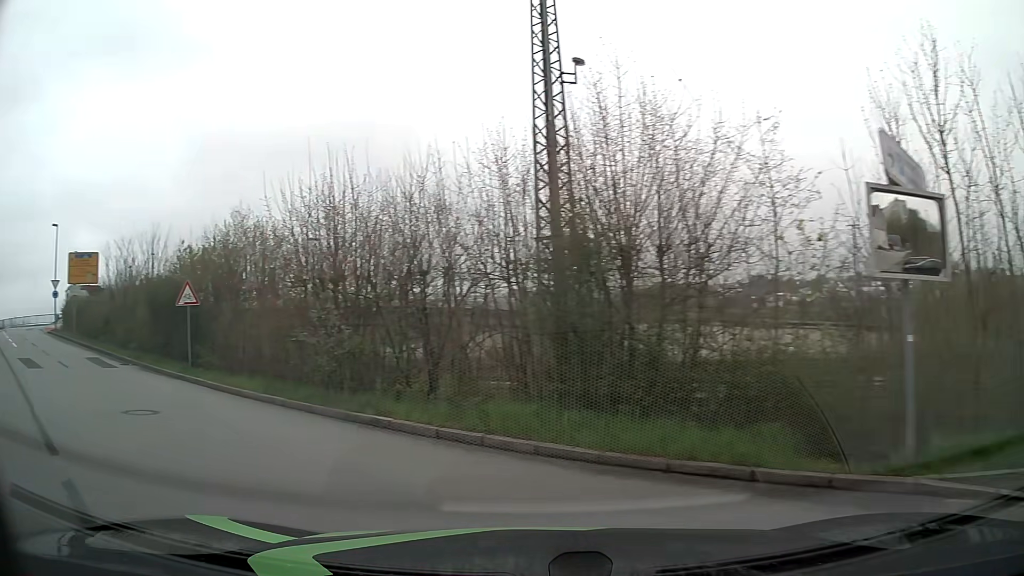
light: Day
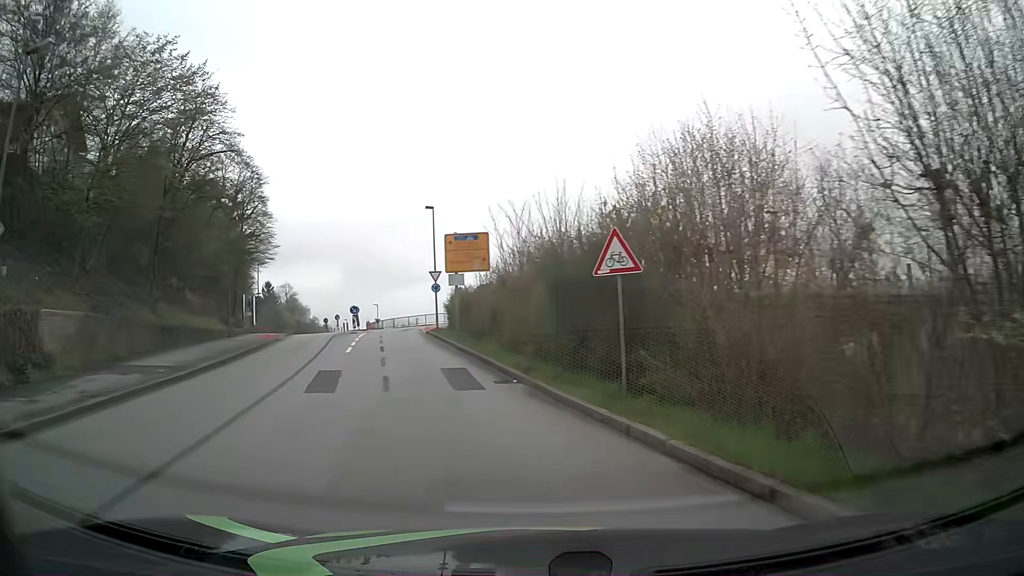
(-3.7, +9.4) m; -38°
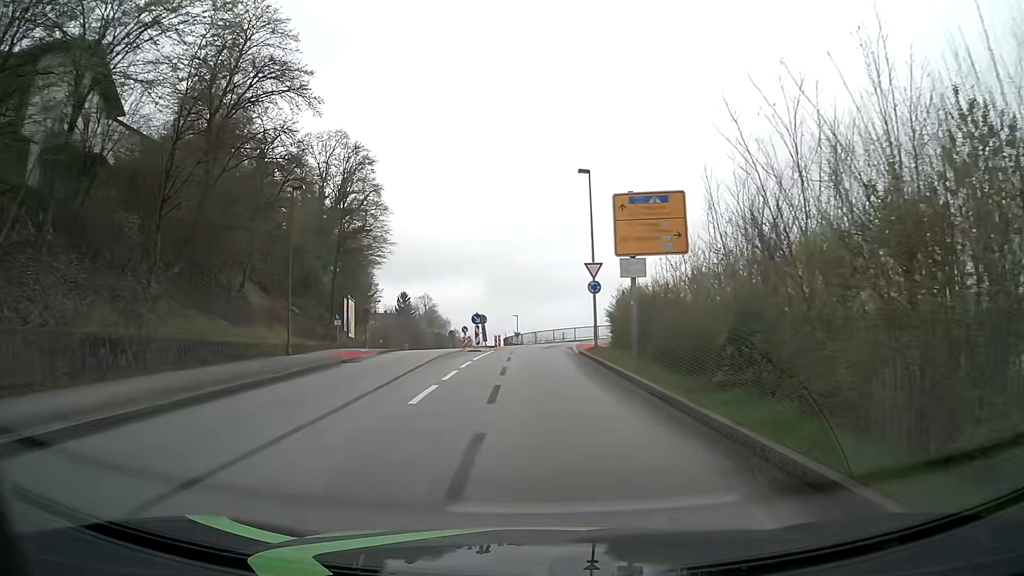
(-2.3, +13.9) m; -13°
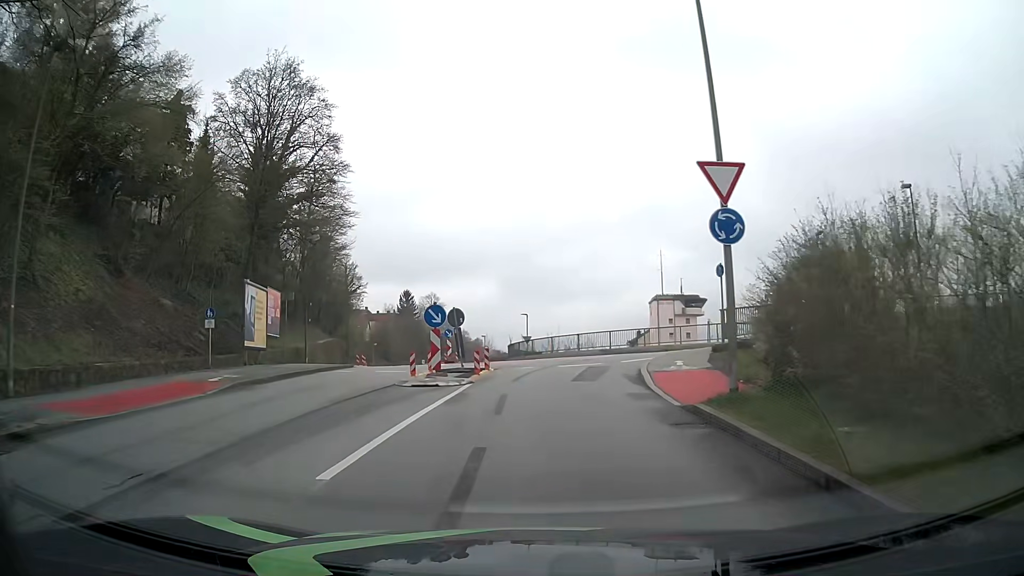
(-0.1, +18.8) m; -1°
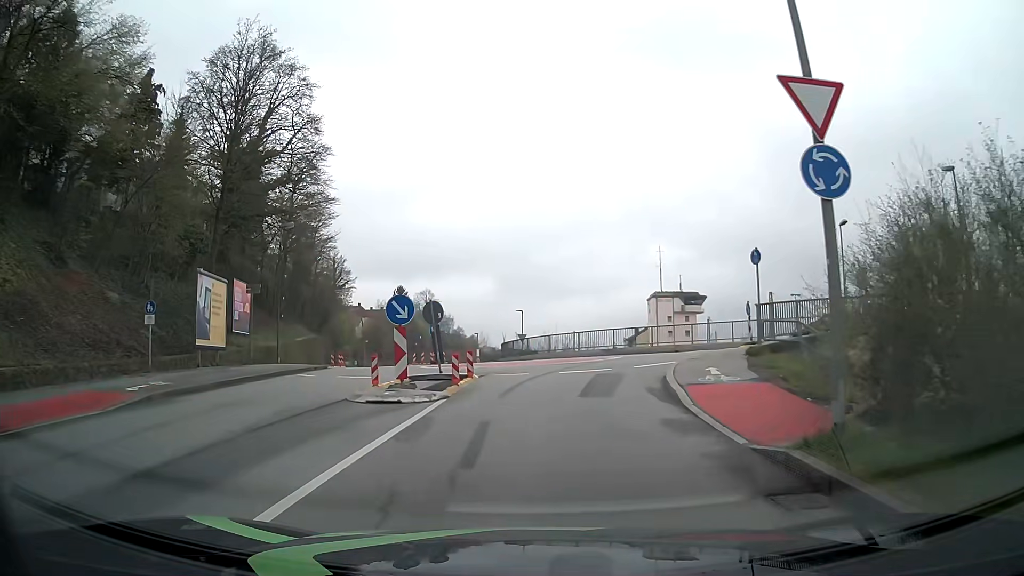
(0.0, +3.9) m; +1°
(0, +10) (+2, +20) (+9, +27) (+19, +28) (+29, +28) (+39, +28) (+49, +28) (+59, +28) (+69, +27) (+79, +27) m
